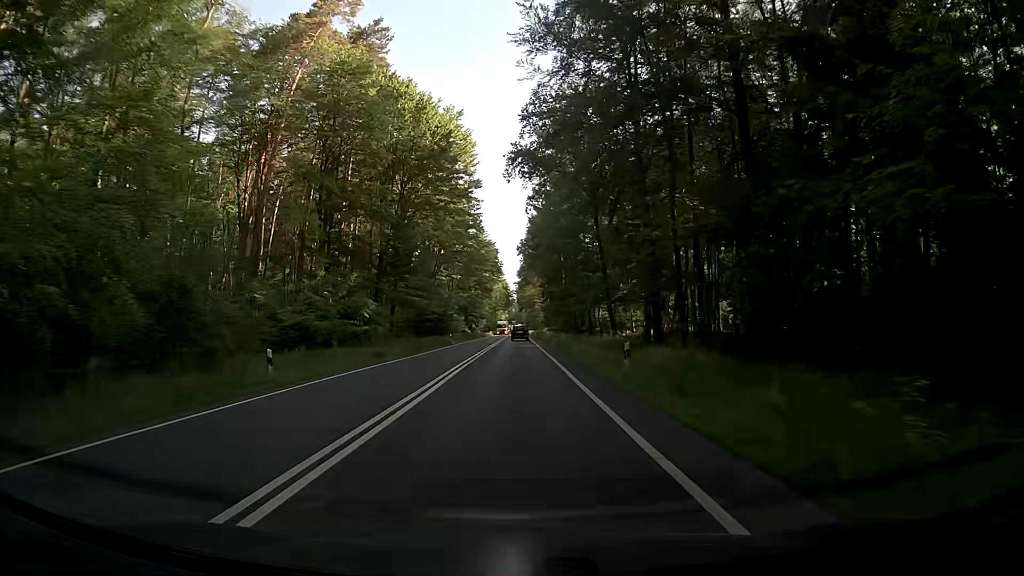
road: primary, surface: asphalt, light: Day
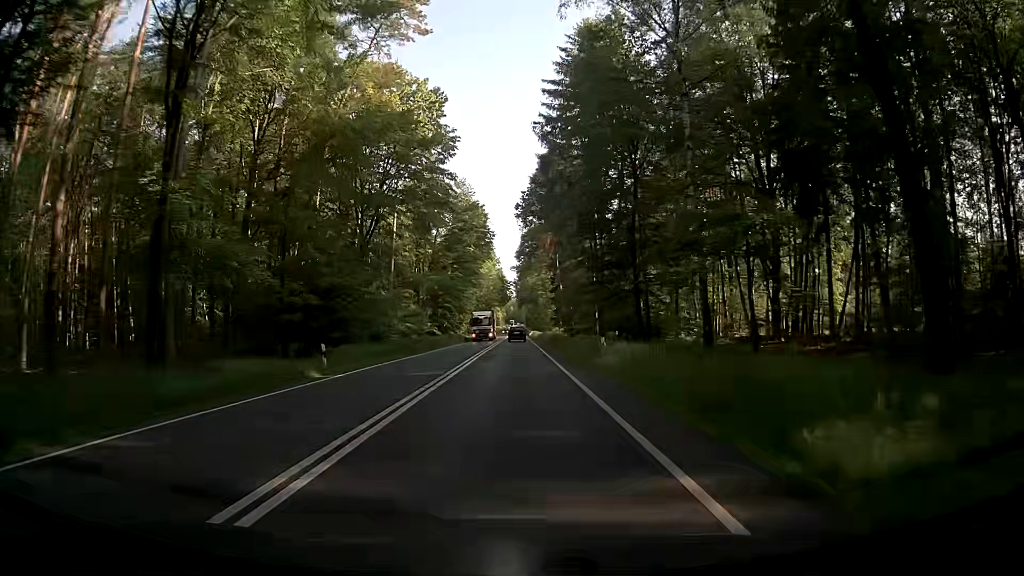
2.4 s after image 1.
(0.0, +45.3) m; 0°
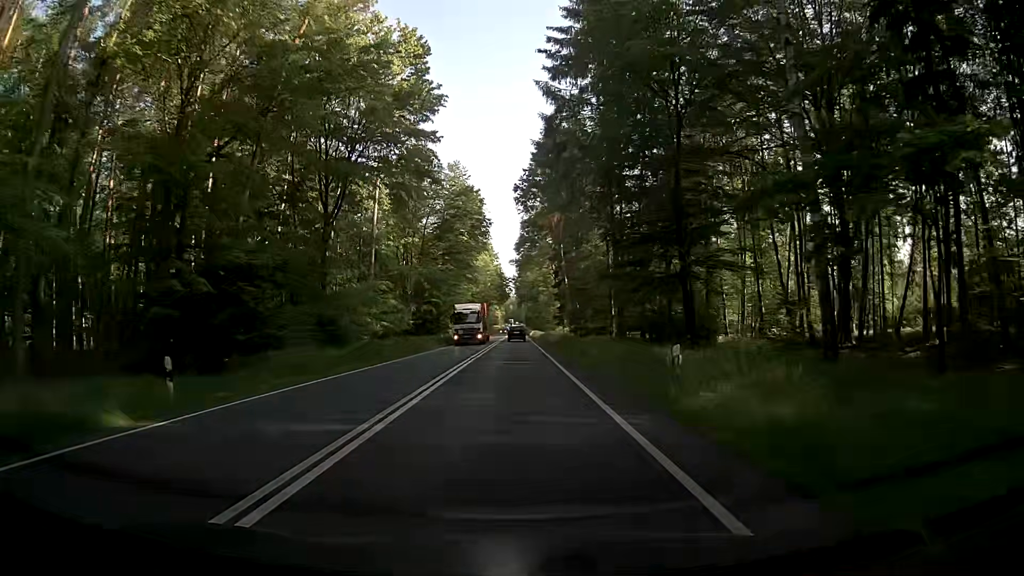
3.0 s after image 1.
(0.0, +11.3) m; 0°
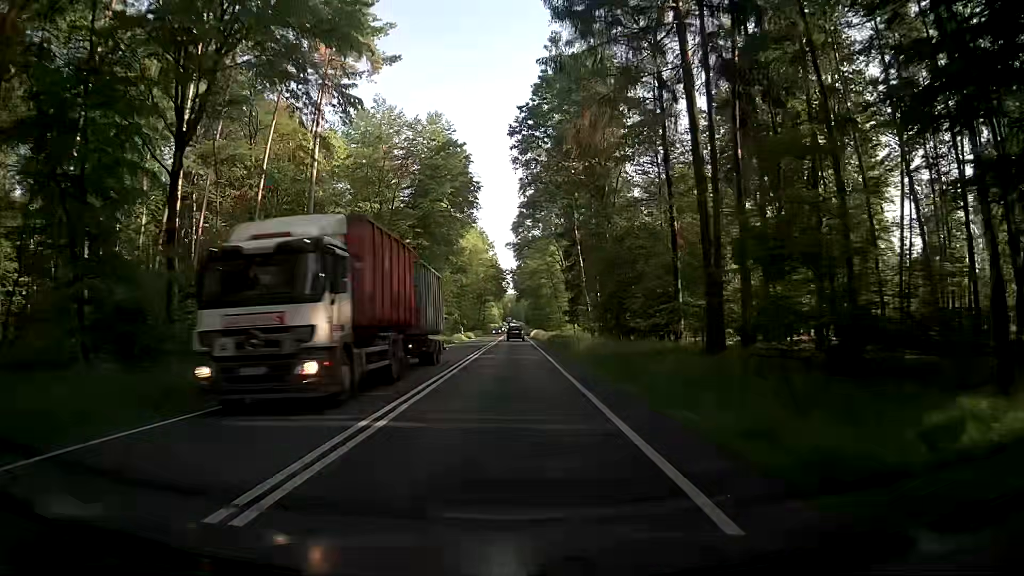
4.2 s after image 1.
(0.0, +22.6) m; 0°
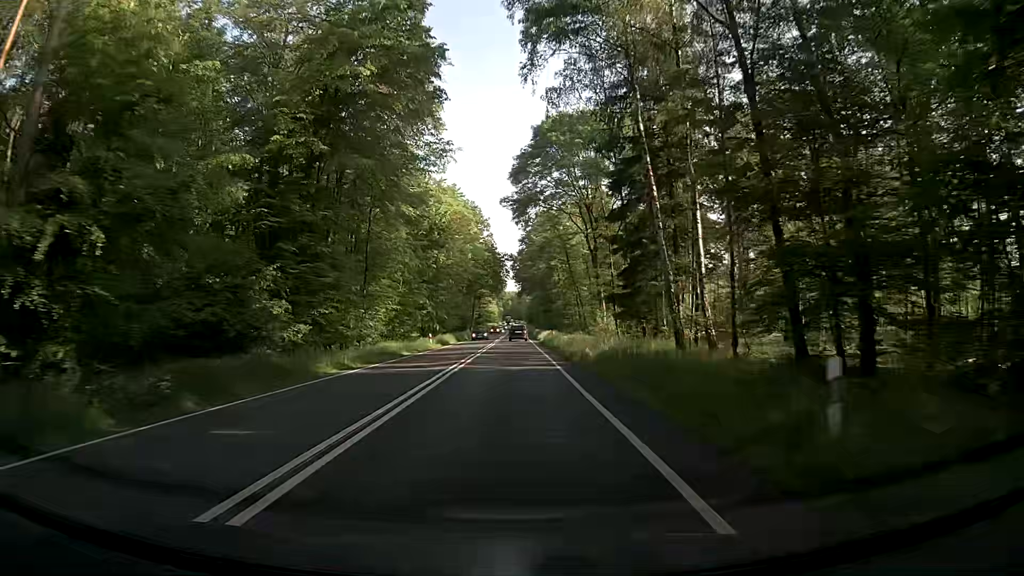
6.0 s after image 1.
(-0.2, +34.0) m; 0°
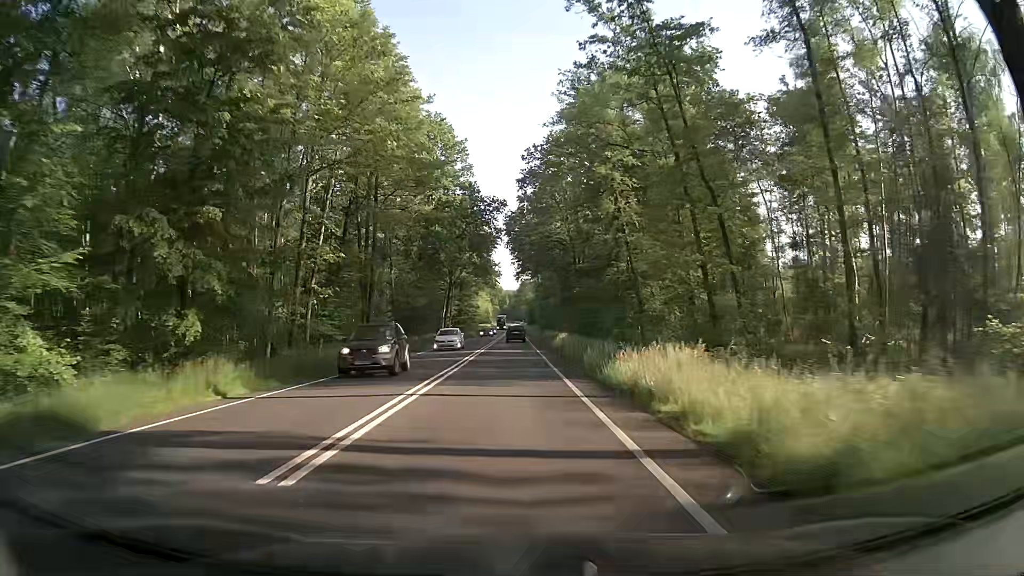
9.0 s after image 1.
(-0.3, +56.7) m; 0°
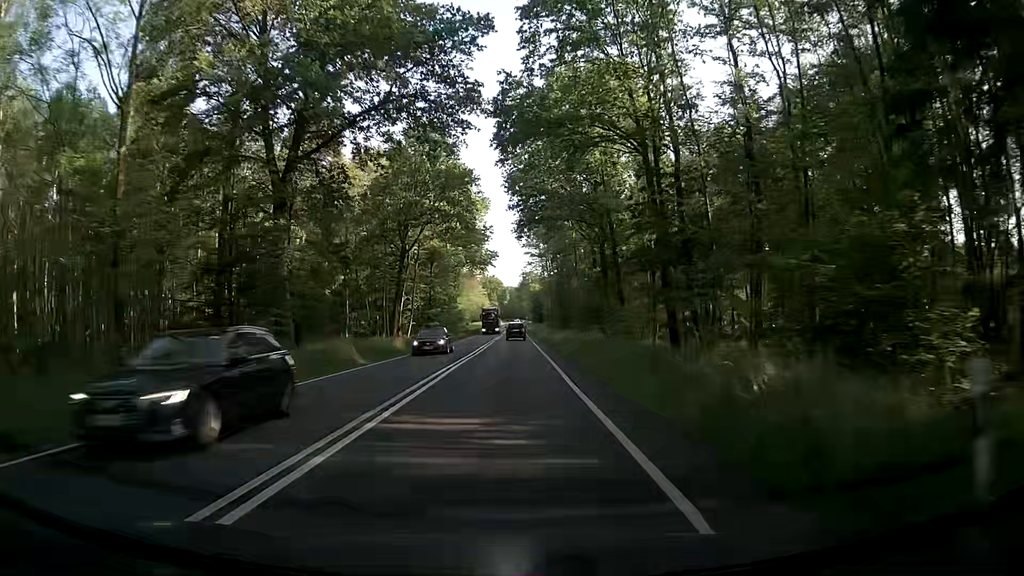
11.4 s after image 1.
(-0.3, +45.2) m; -1°
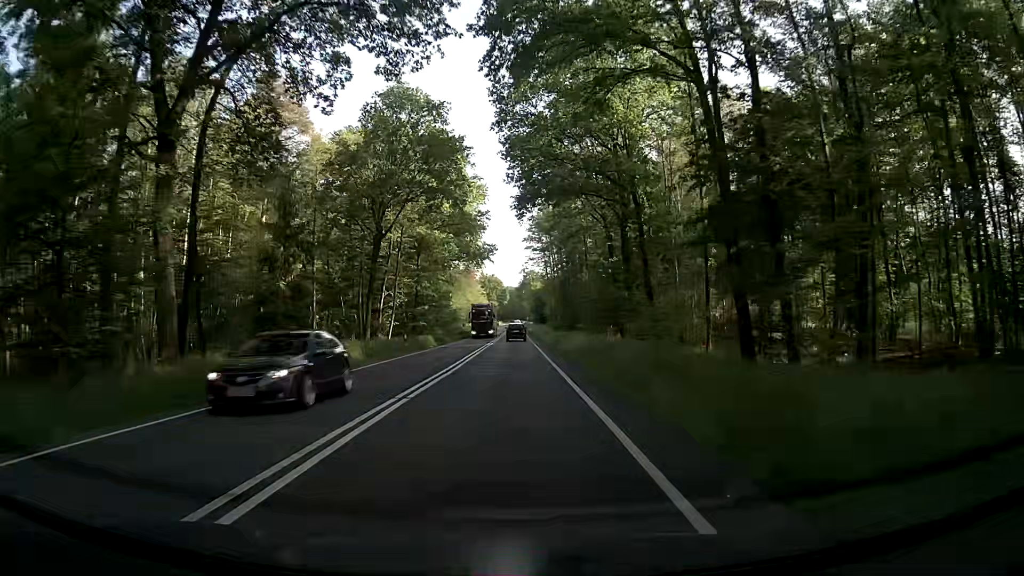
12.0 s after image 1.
(0.0, +11.3) m; +1°
(0, +10) (0, +20) (0, +30) (0, +40) (0, +50) (-1, +60) (-1, +70) (-1, +80) (-1, +90) (-1, +100) m
